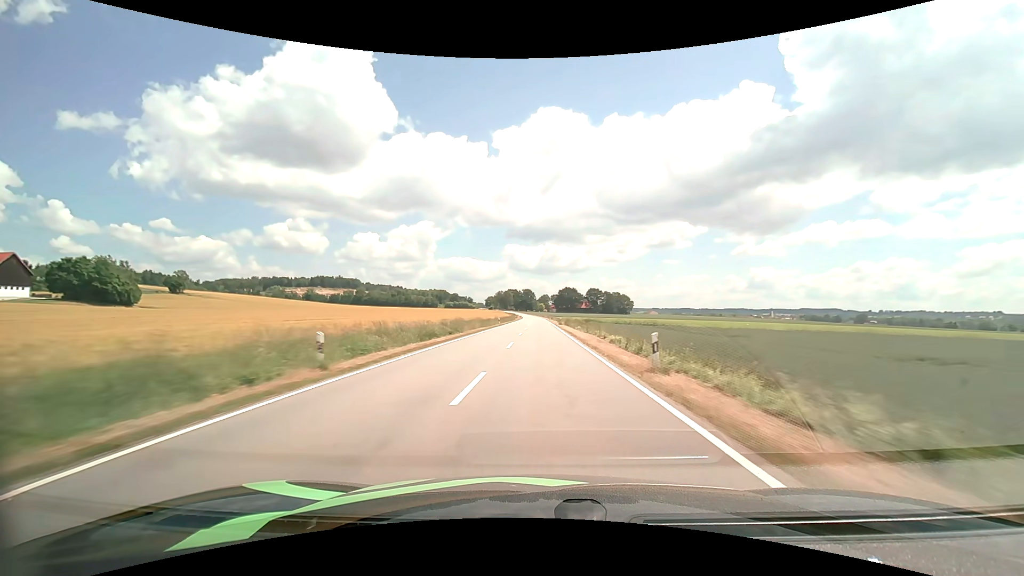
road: tertiary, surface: asphalt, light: Day
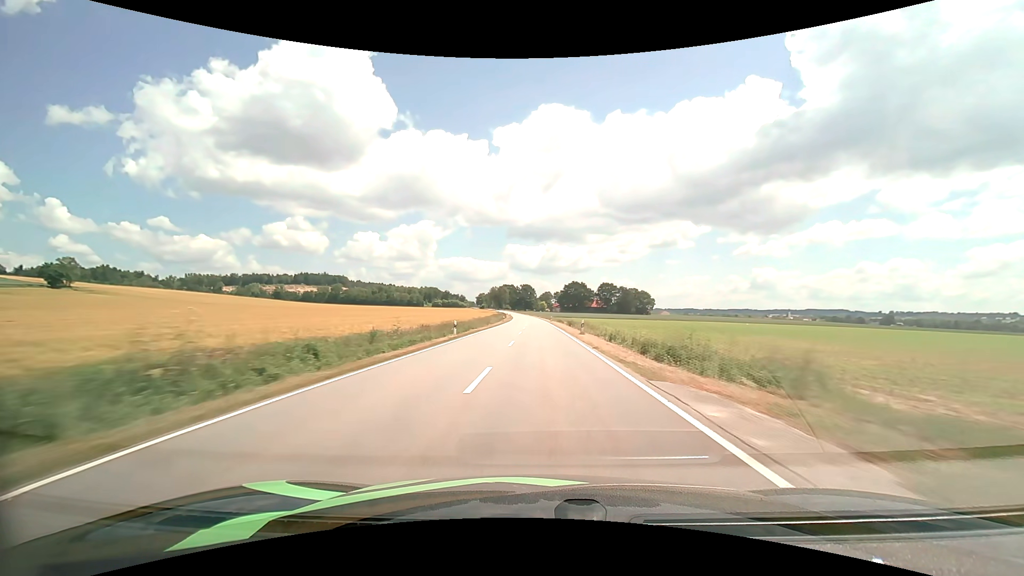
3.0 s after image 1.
(0.0, +85.8) m; 0°
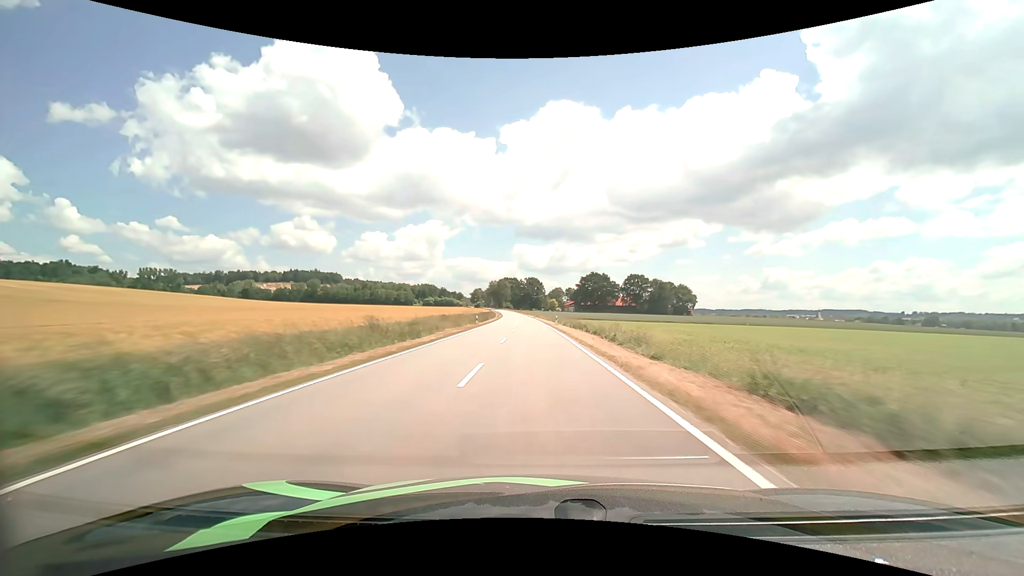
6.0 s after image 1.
(-0.6, +86.4) m; -1°
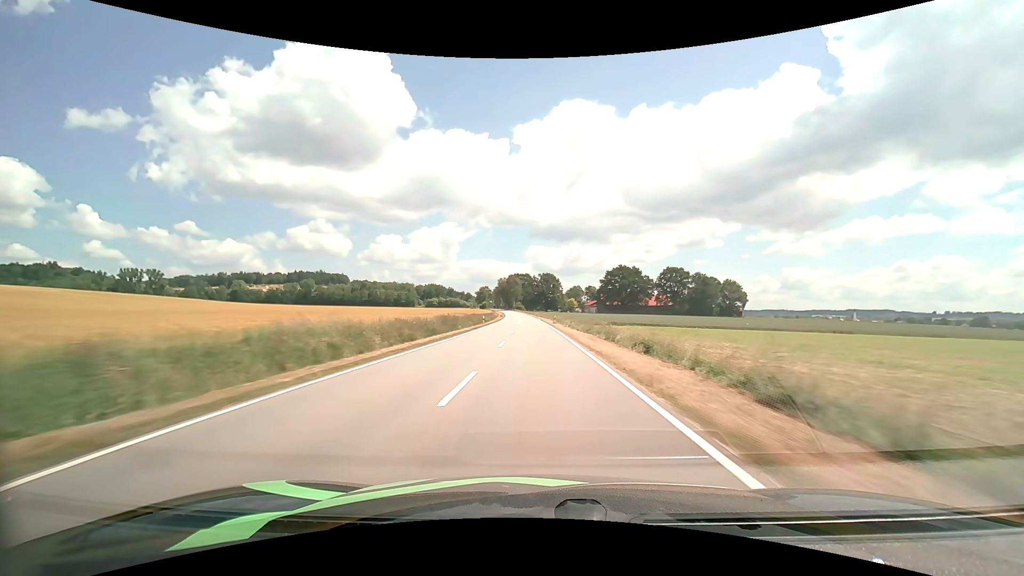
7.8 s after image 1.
(-0.9, +51.6) m; -2°
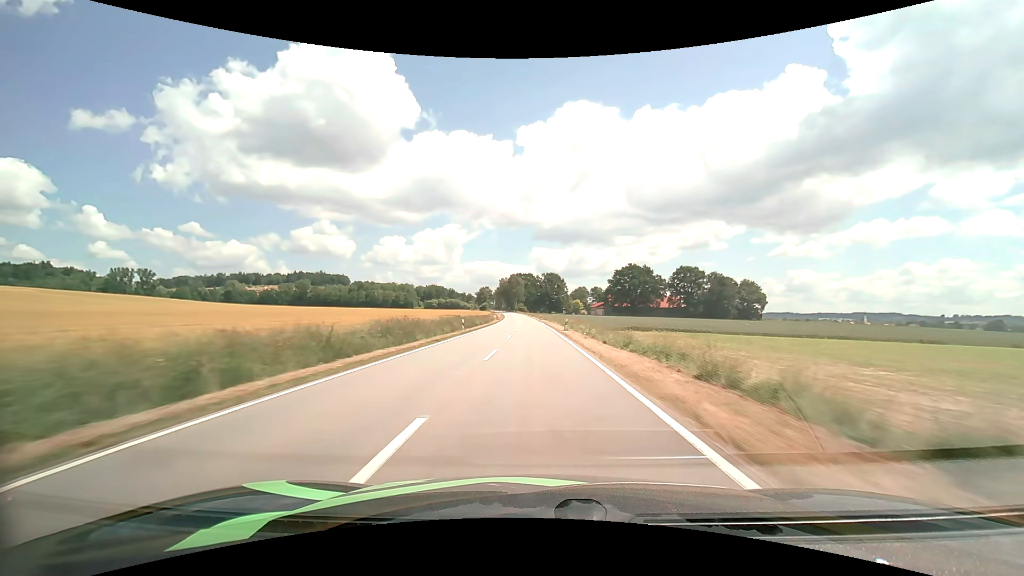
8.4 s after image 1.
(-0.1, +17.2) m; 0°
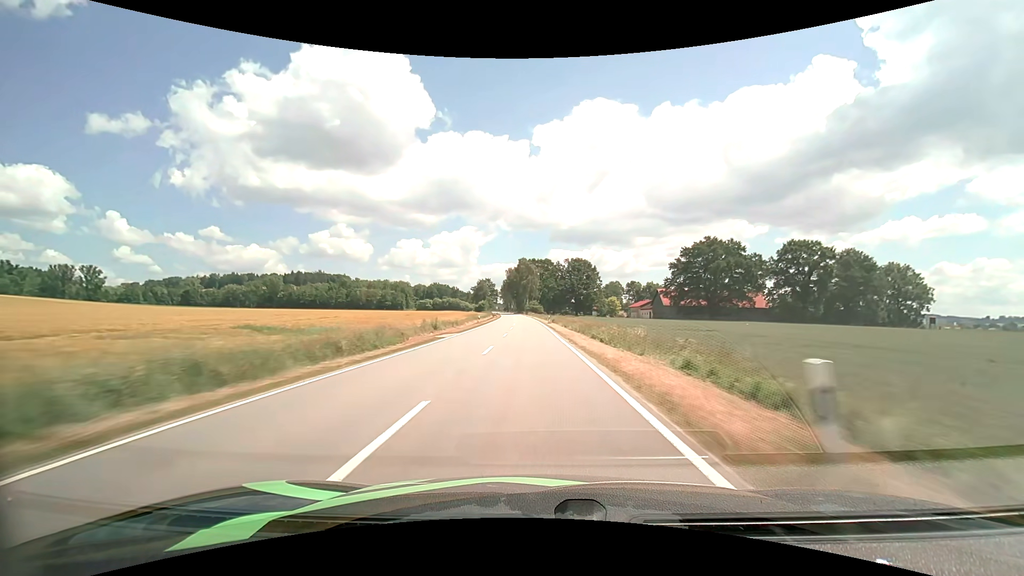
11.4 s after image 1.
(-1.5, +85.9) m; -2°
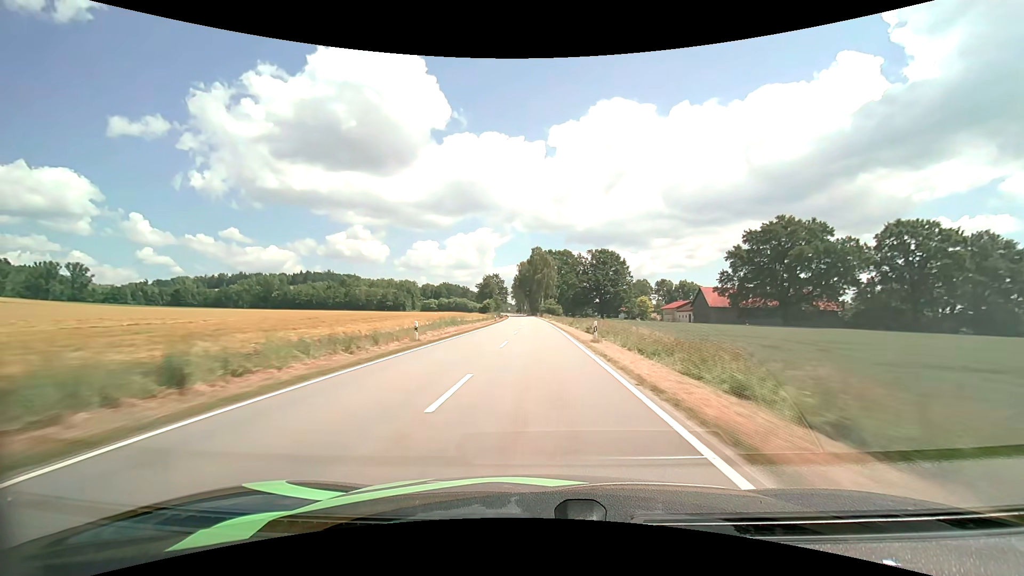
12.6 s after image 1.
(-0.6, +34.1) m; -2°
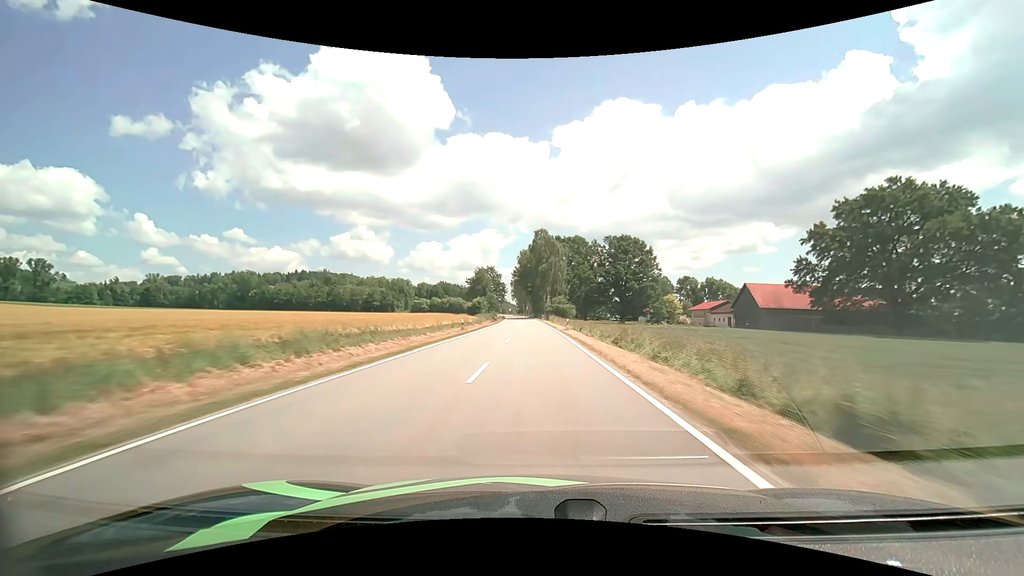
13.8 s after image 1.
(-0.1, +33.9) m; 0°
(0, +10) (0, +20) (0, +30) (0, +40) (0, +50) (-1, +60) (-1, +70) (-1, +80) (-2, +90) (-2, +100) m
